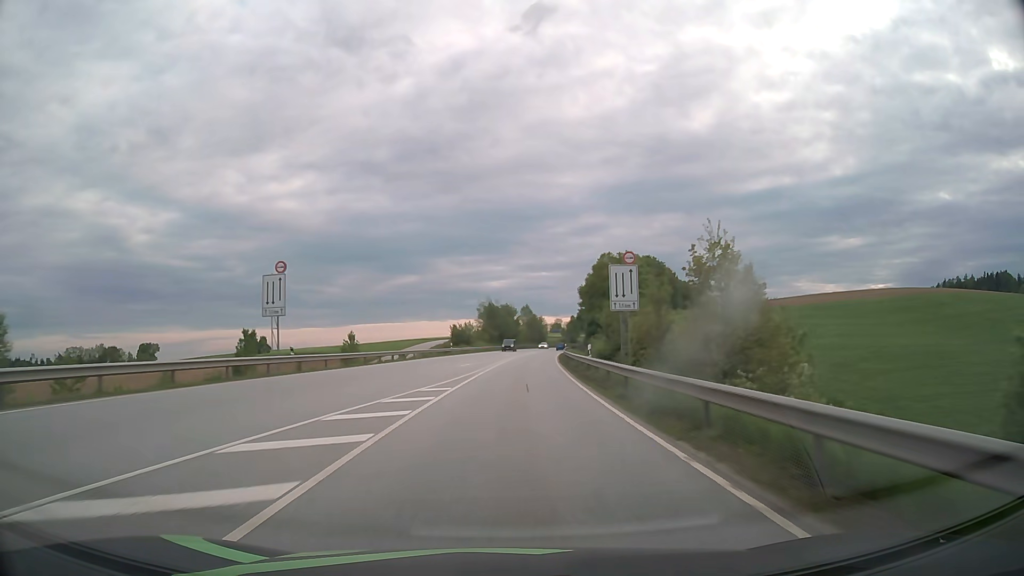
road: primary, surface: asphalt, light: Day
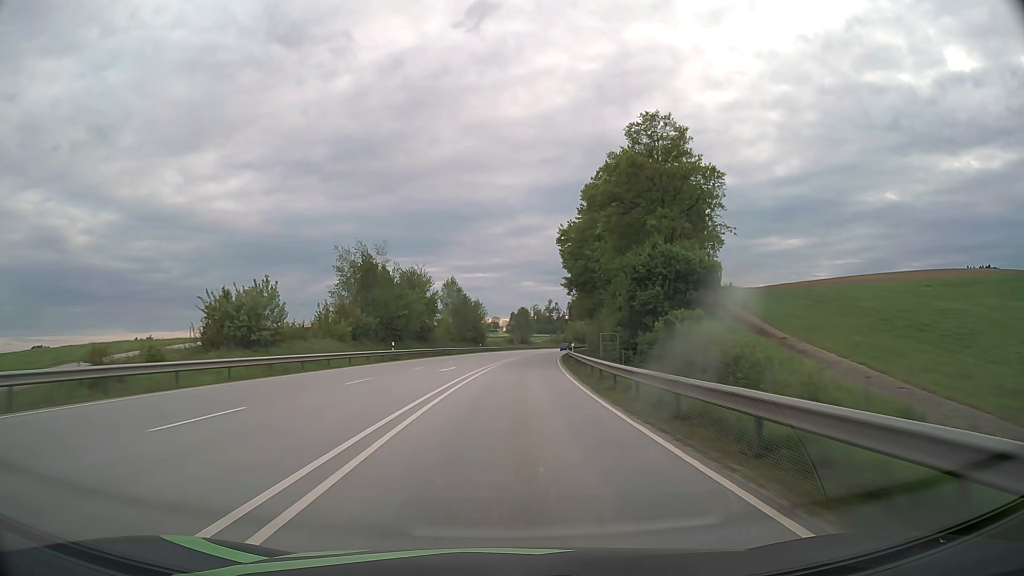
(+3.8, +78.8) m; +6°
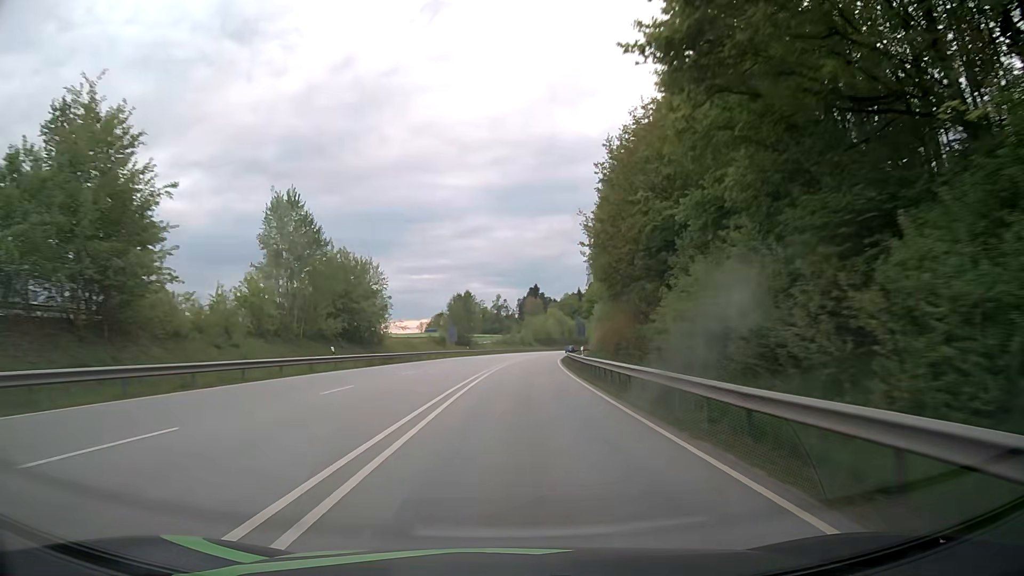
(+2.5, +63.1) m; +5°
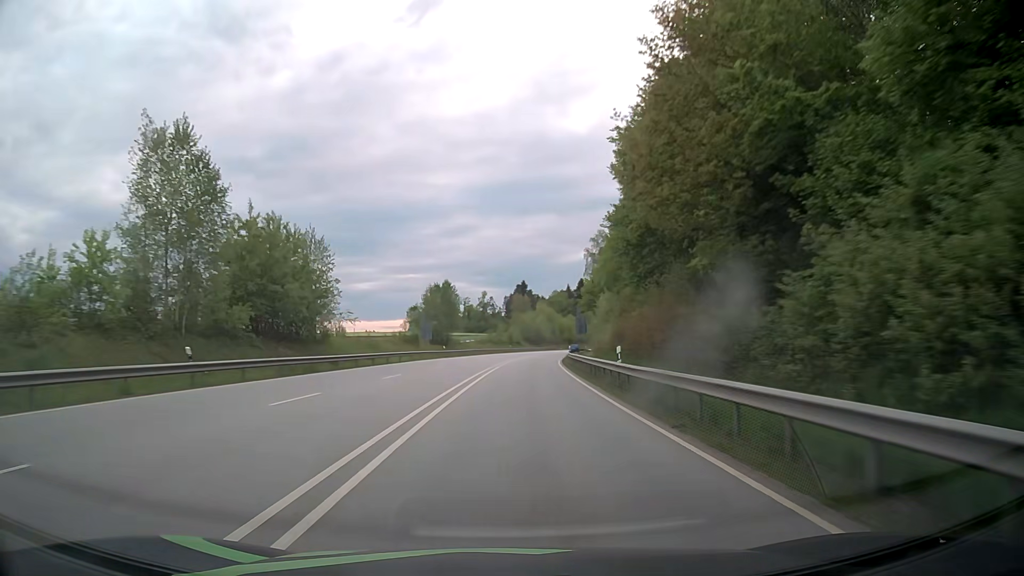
(+0.2, +15.8) m; +1°
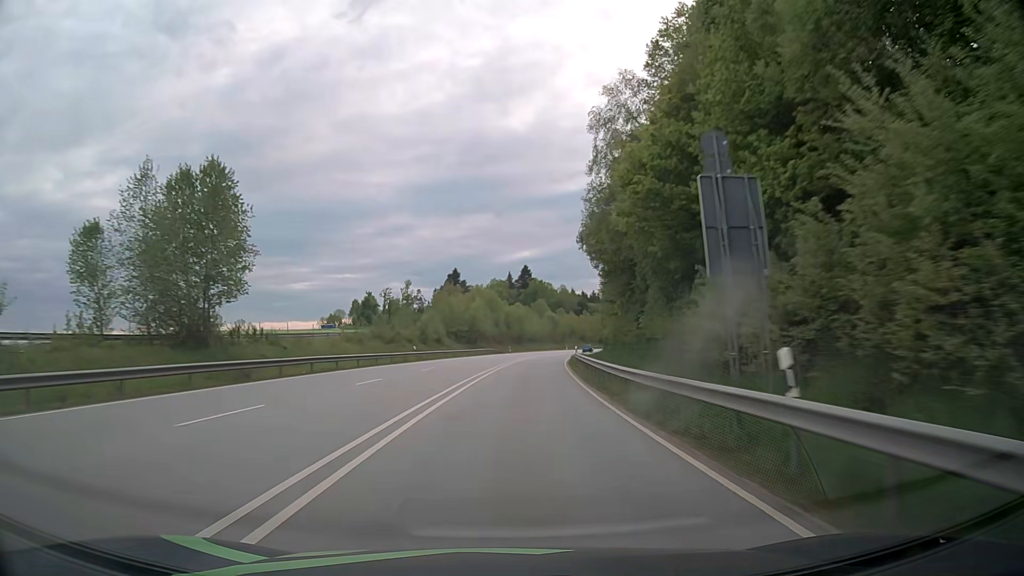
(+2.7, +63.2) m; +5°
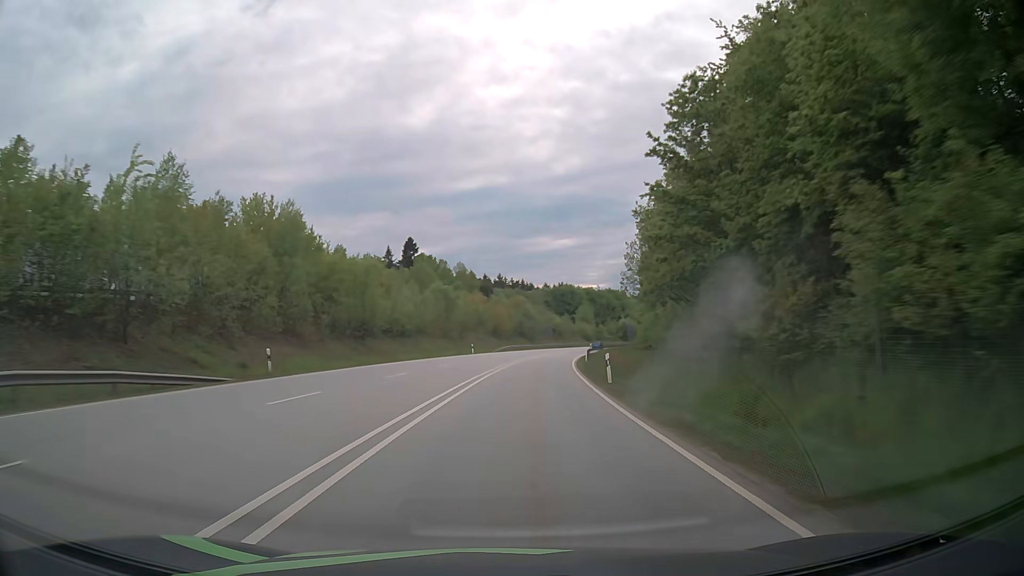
(+5.9, +79.0) m; +9°
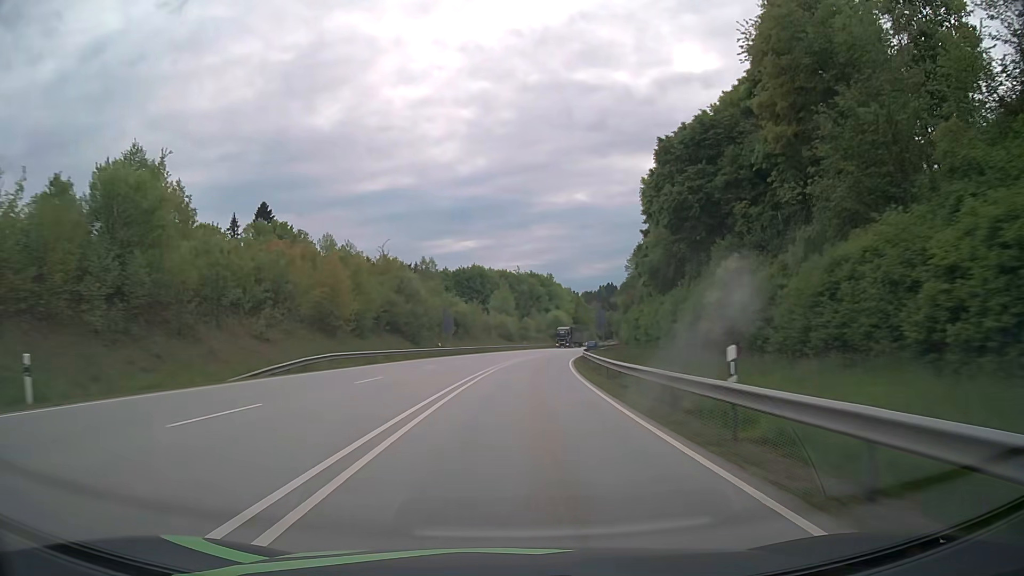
(+4.5, +63.3) m; +8°
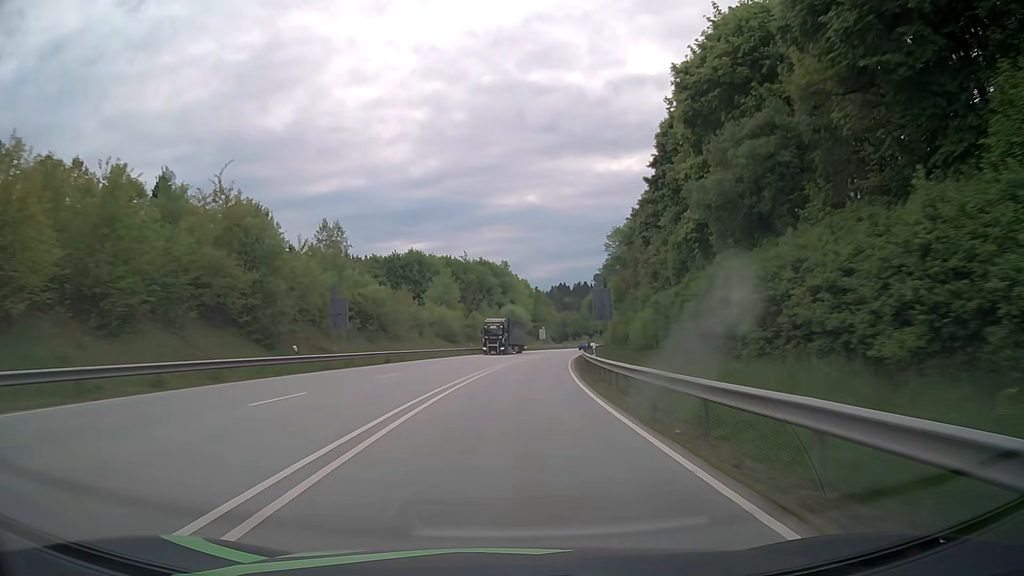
(+1.2, +31.7) m; +4°
(0, +10) (0, +20) (+1, +30) (+2, +40) (+3, +50) (+4, +60) (+5, +70) (+7, +80) (+9, +89) (+11, +99) m
